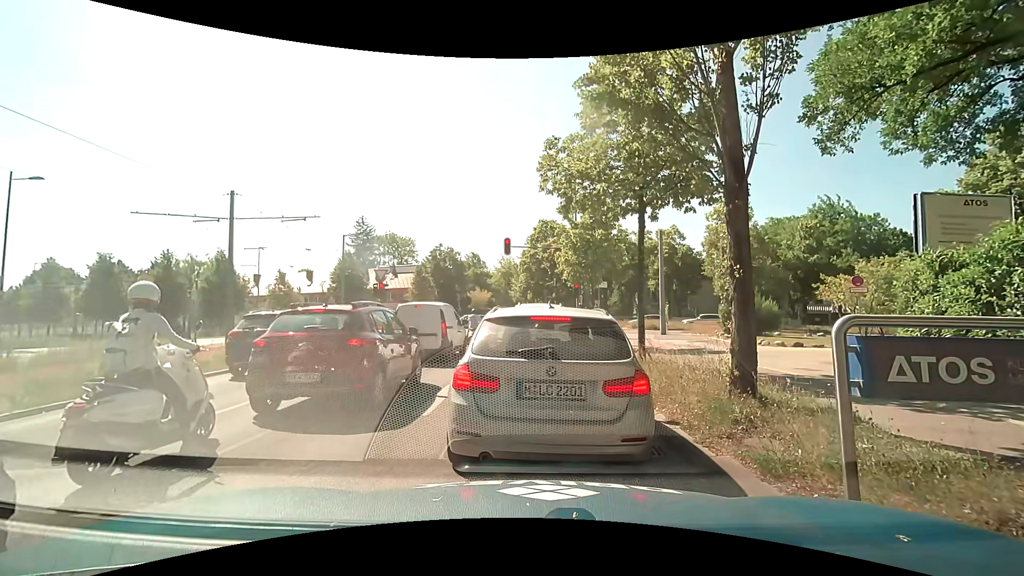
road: secondary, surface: asphalt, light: Day
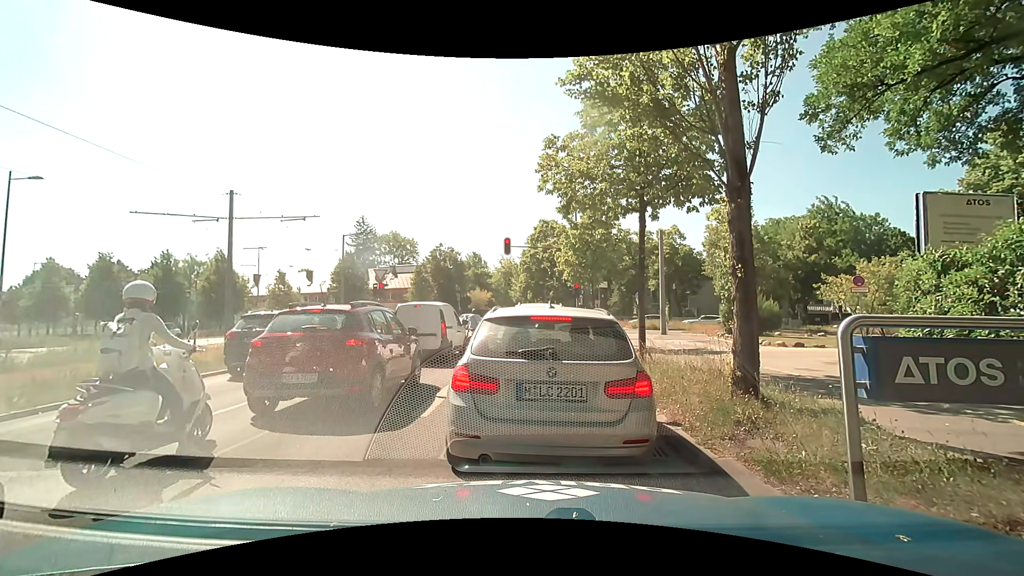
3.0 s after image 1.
(0.0, +0.1) m; 0°
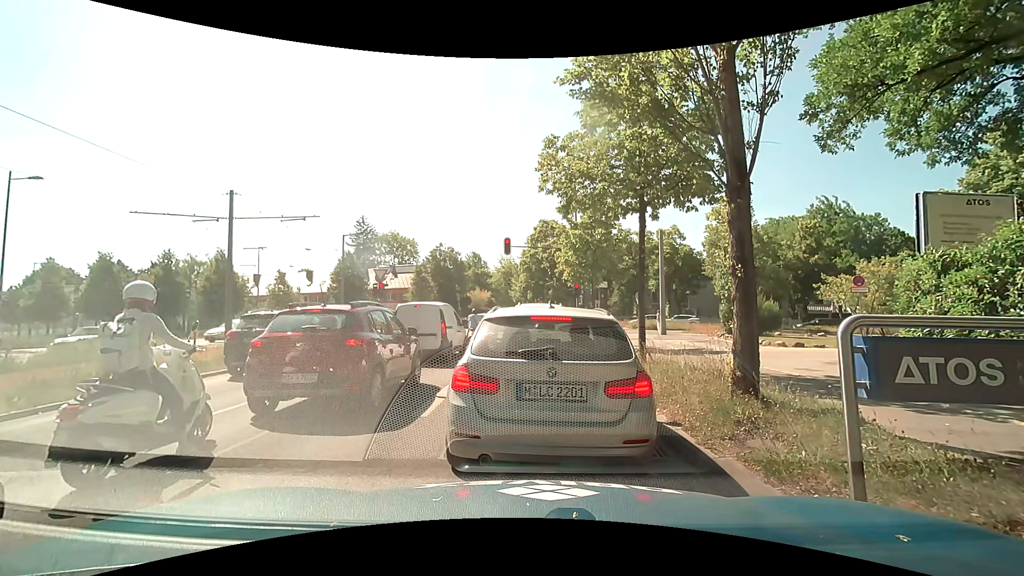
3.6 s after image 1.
(0.0, 0.0) m; 0°
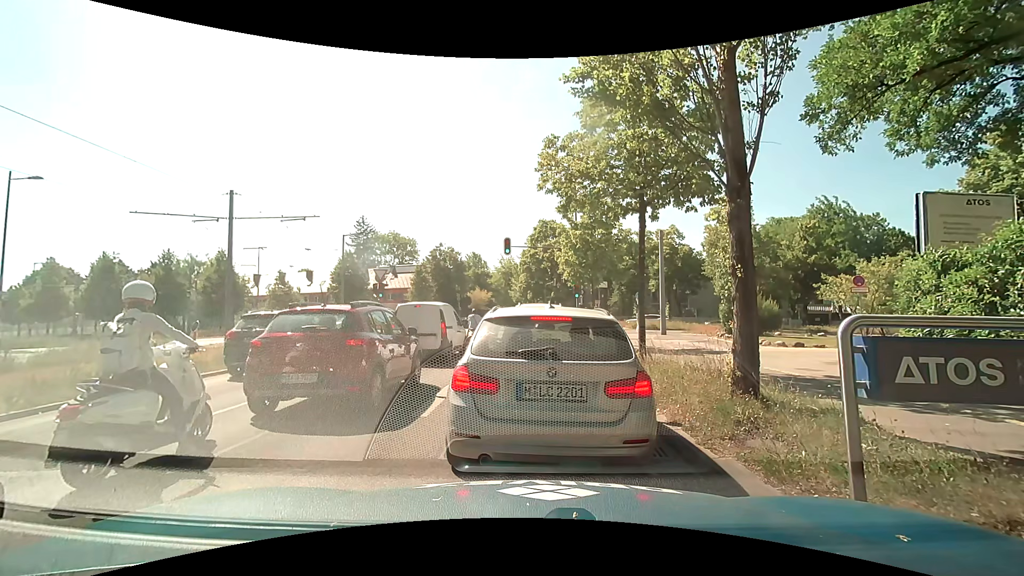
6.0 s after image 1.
(0.0, 0.0) m; 0°
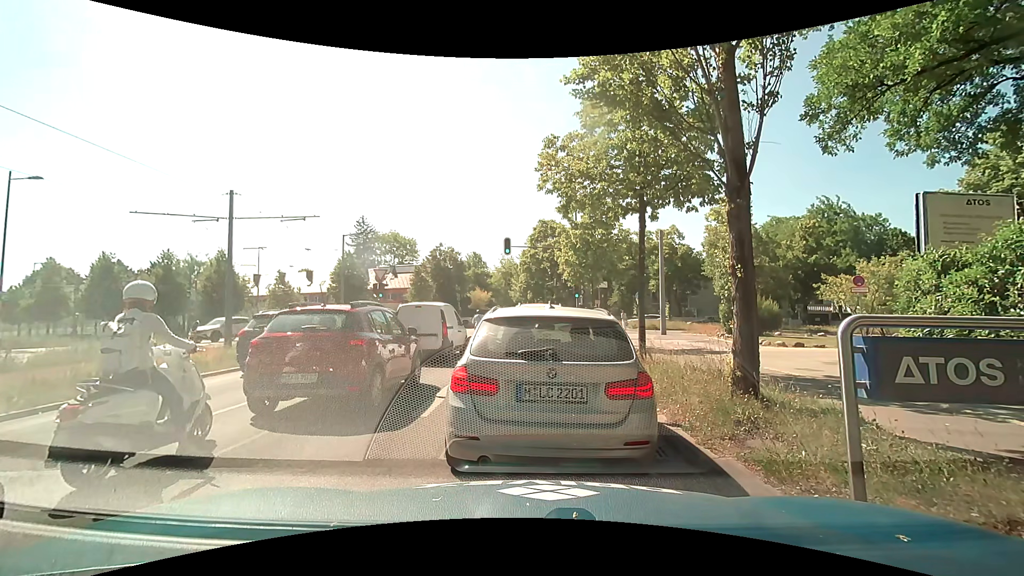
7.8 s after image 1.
(0.0, 0.0) m; 0°
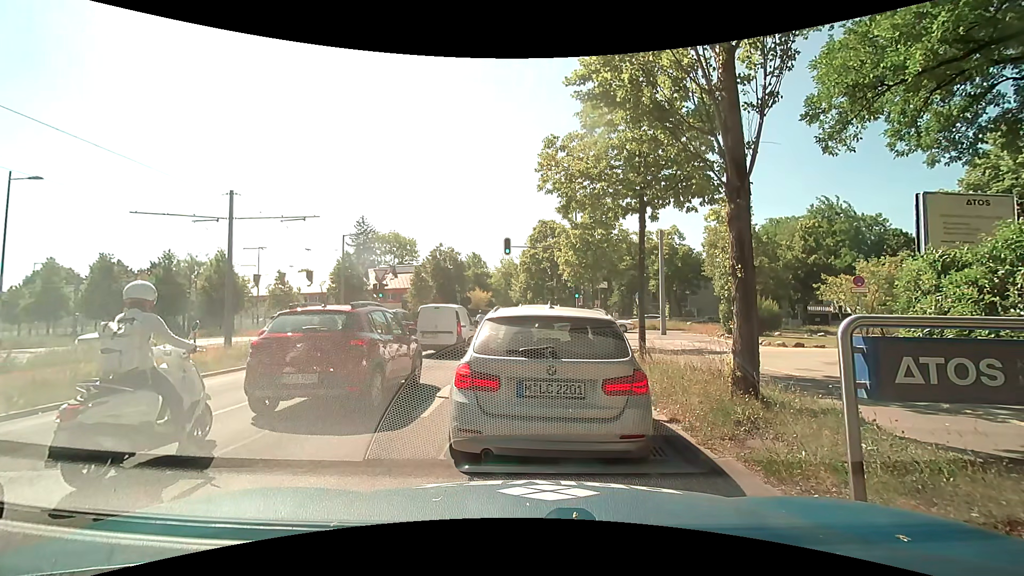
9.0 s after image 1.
(0.0, 0.0) m; 0°
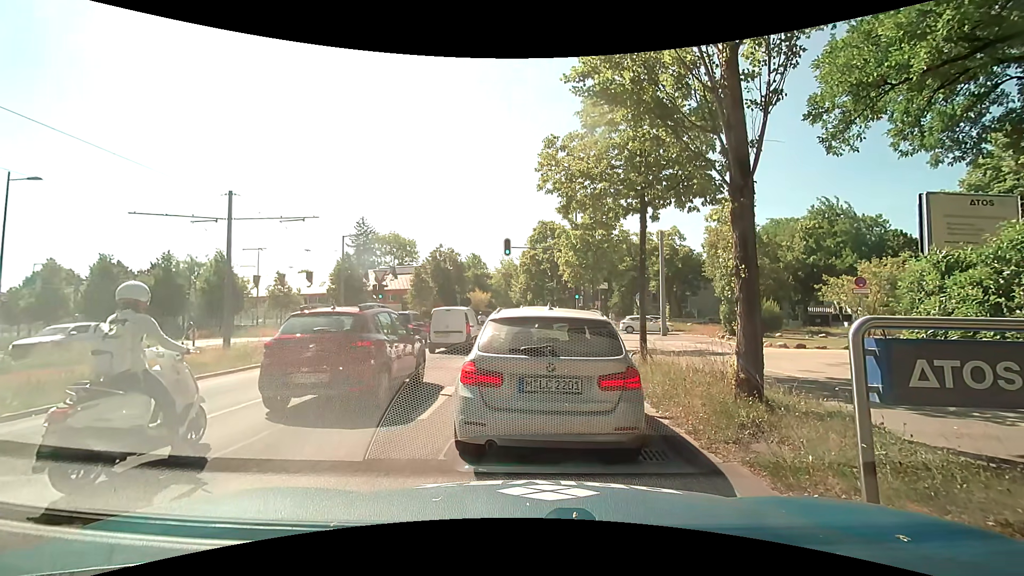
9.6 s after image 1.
(0.0, +0.1) m; 0°
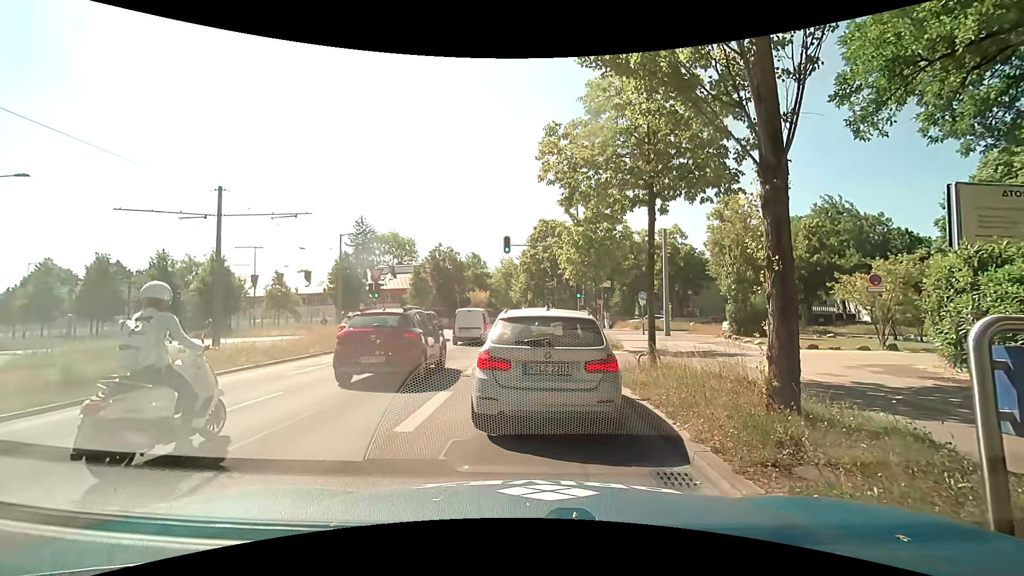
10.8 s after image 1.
(0.0, +0.8) m; 0°
